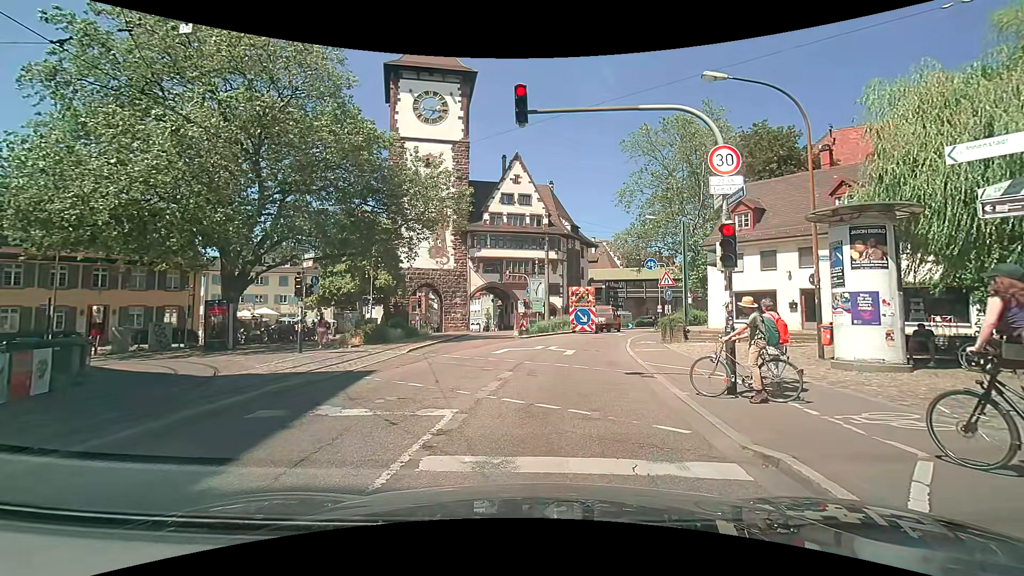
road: primary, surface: asphalt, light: Day
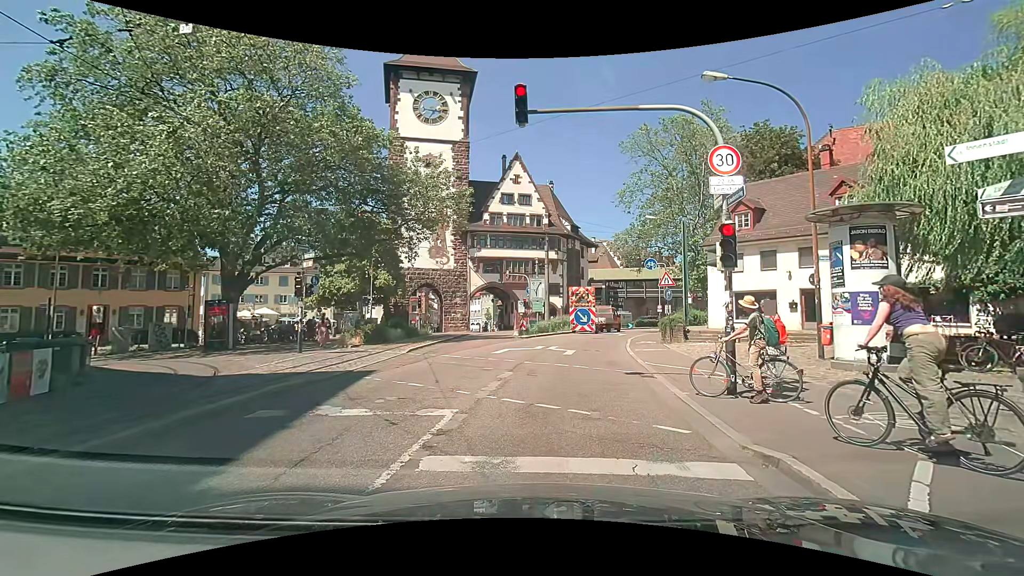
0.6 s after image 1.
(0.0, 0.0) m; 0°
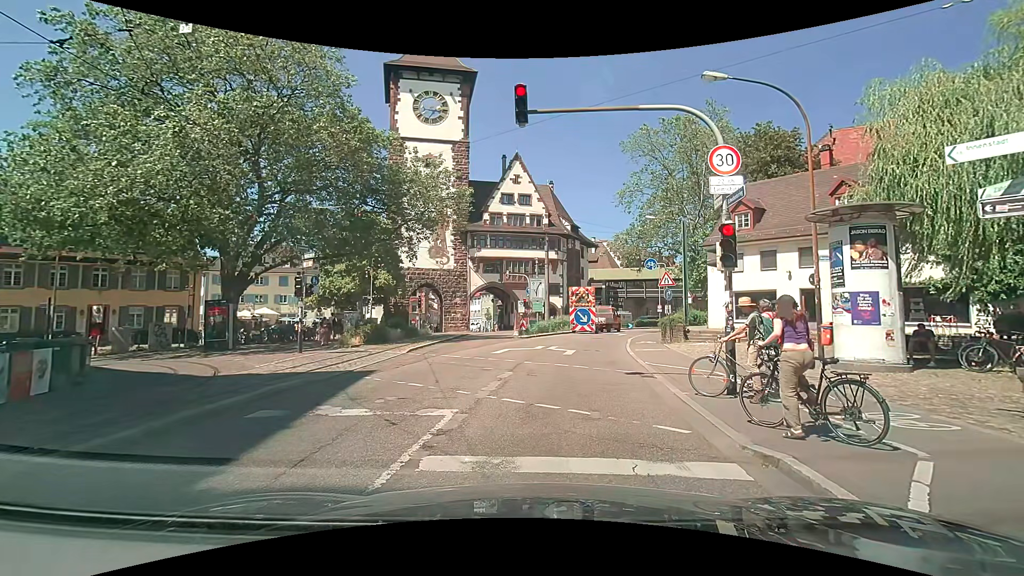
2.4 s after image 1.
(0.0, 0.0) m; 0°
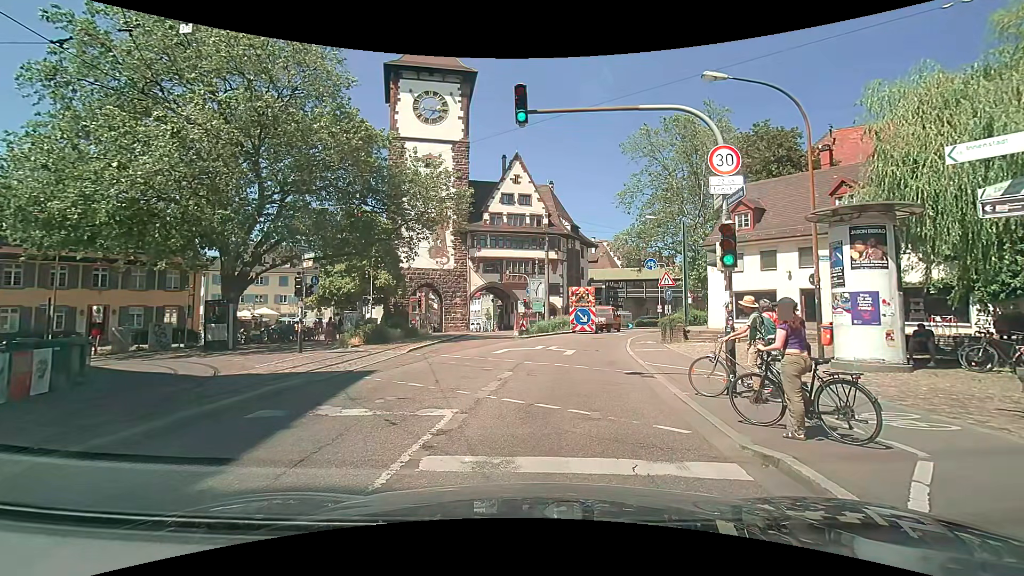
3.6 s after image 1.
(0.0, 0.0) m; 0°
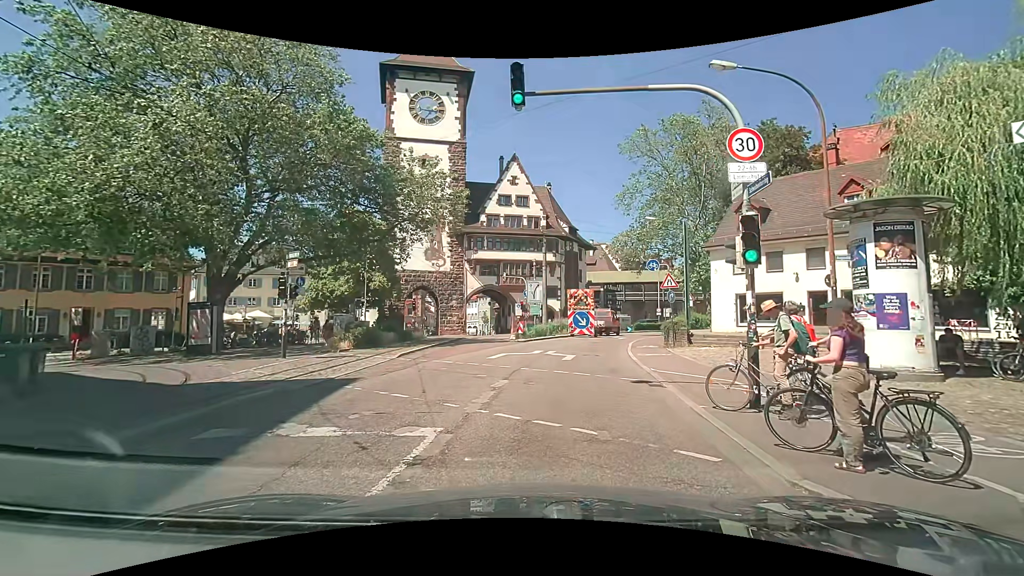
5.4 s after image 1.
(0.0, +1.2) m; +2°
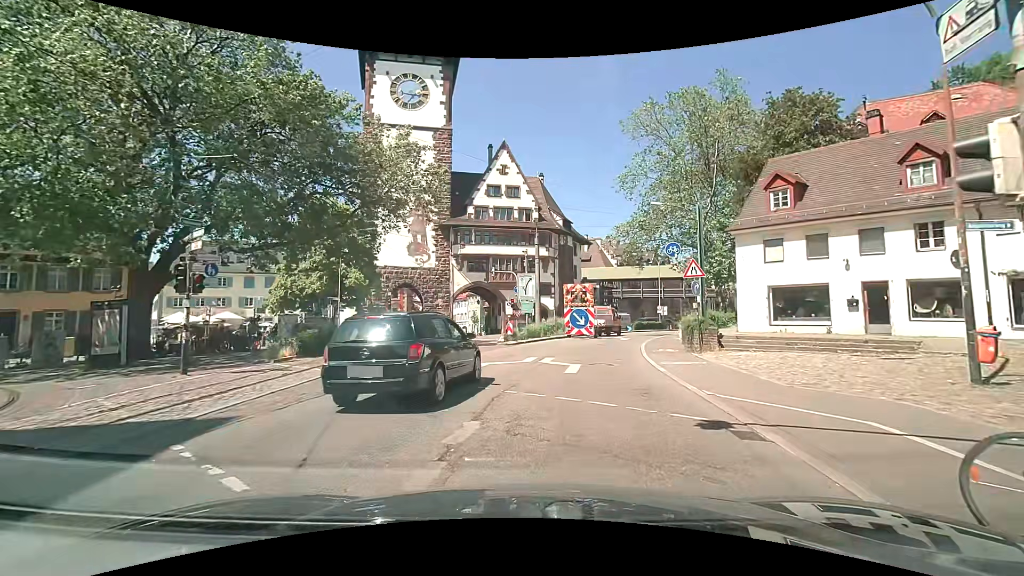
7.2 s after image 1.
(+0.2, +5.2) m; +3°
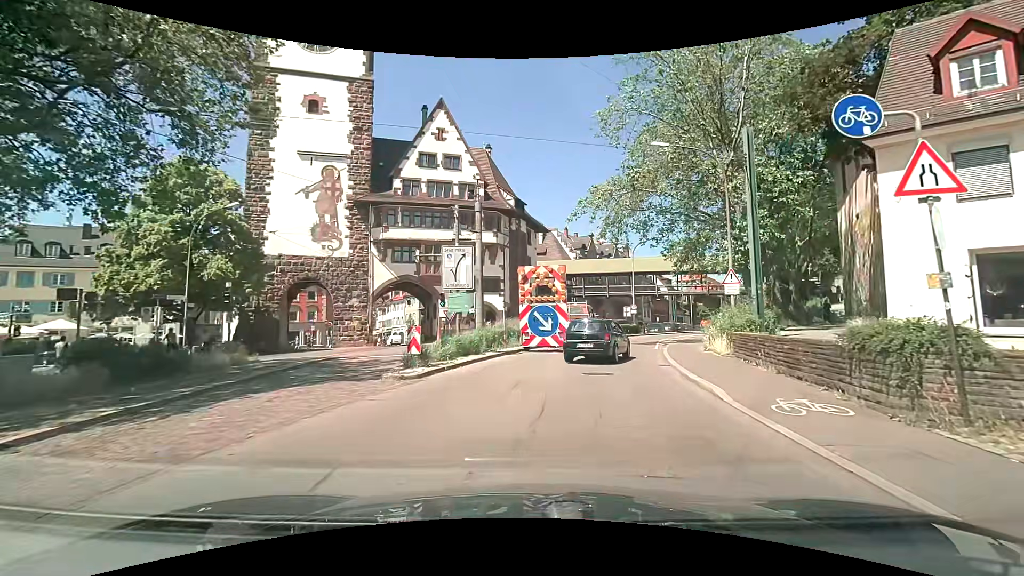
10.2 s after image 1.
(+0.7, +14.0) m; +6°
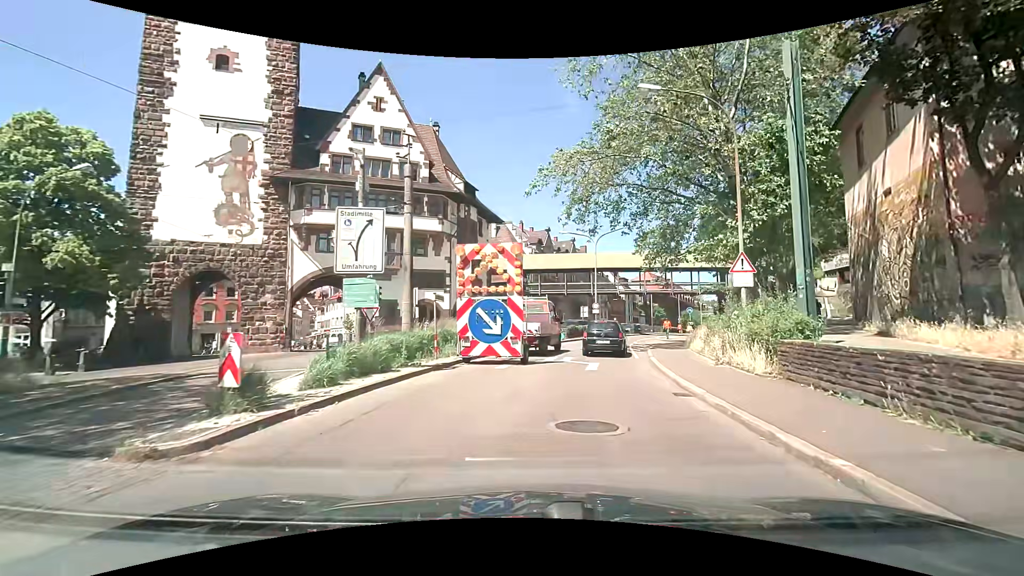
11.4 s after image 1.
(+0.3, +6.6) m; +6°
(+1, +10) (+2, +20) (+4, +30) (+6, +40) (+9, +49) (+13, +58) (+18, +67) (+23, +76) (+27, +85) (+31, +94) m
